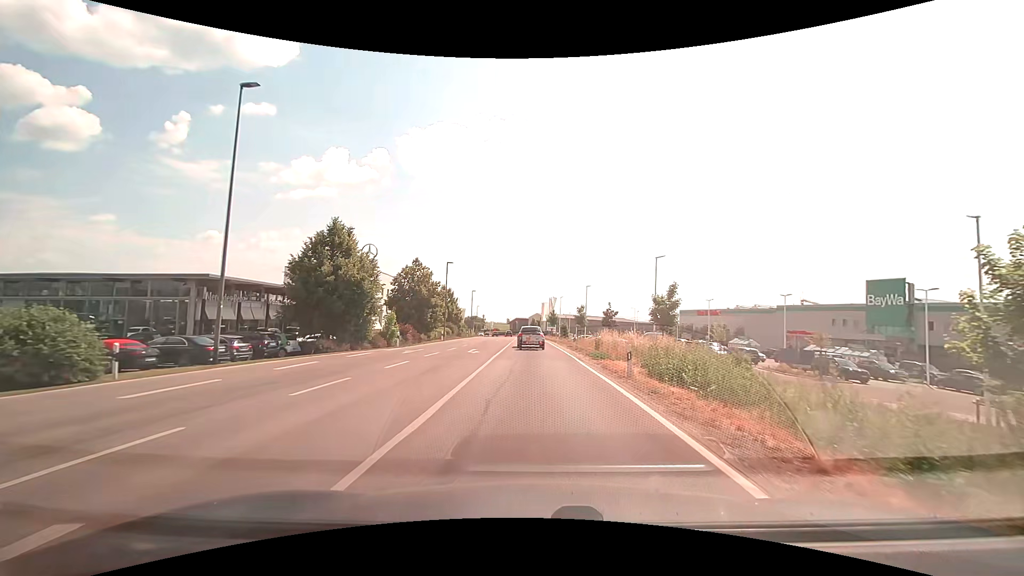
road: secondary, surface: asphalt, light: Day
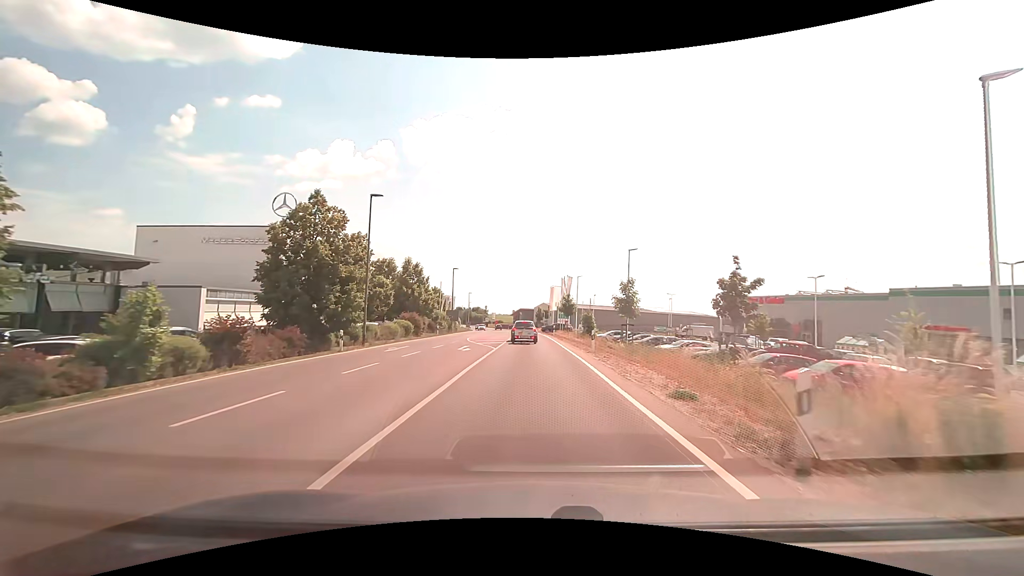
(+0.1, +28.1) m; 0°
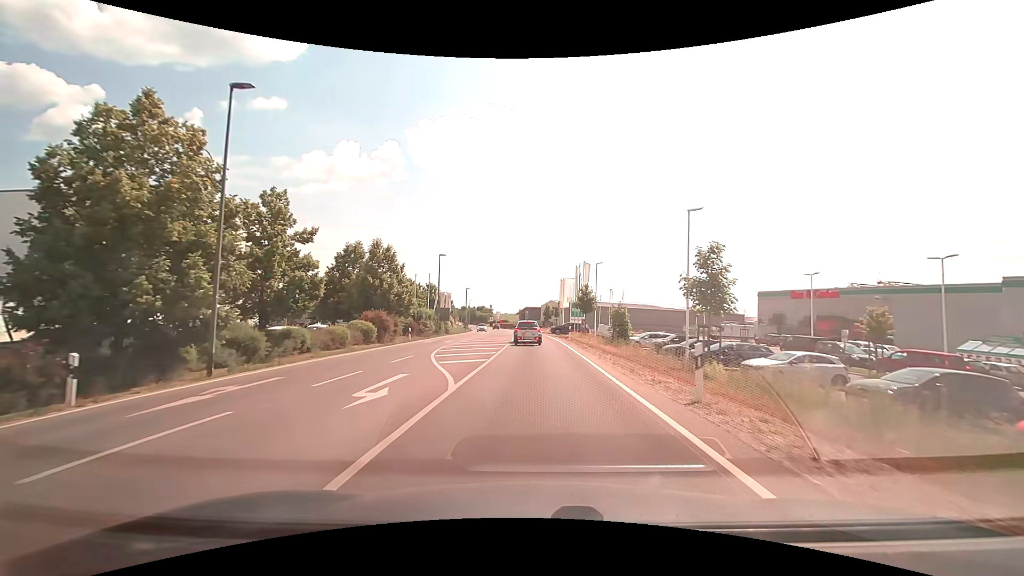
(-0.1, +14.1) m; -1°
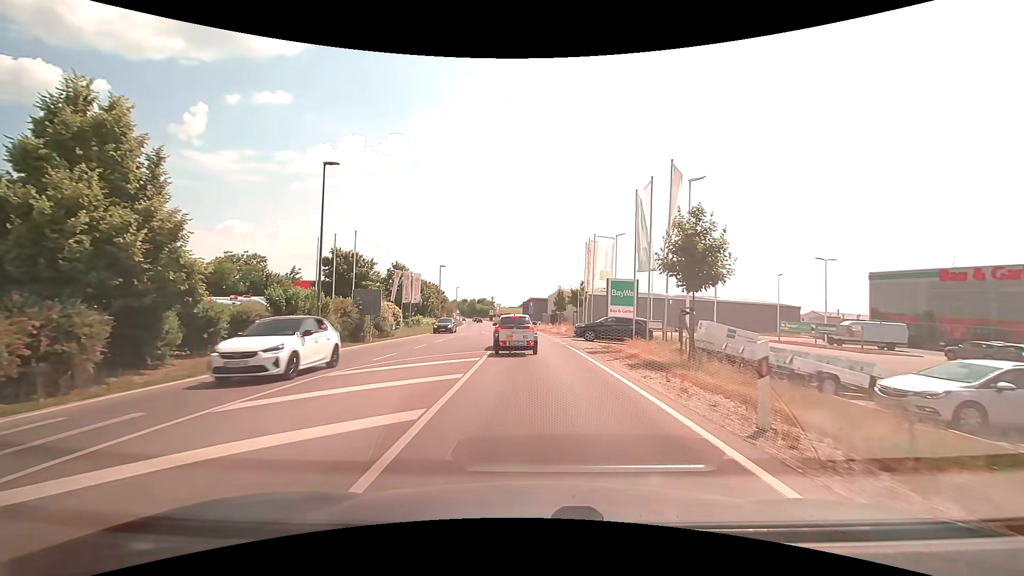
(-0.2, +30.4) m; -1°
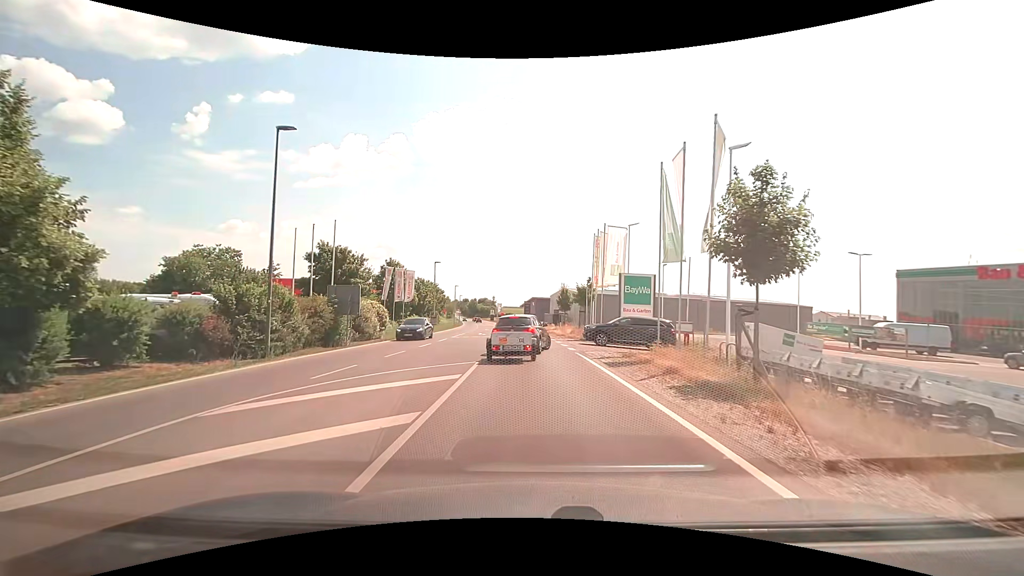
(0.0, +4.3) m; 0°
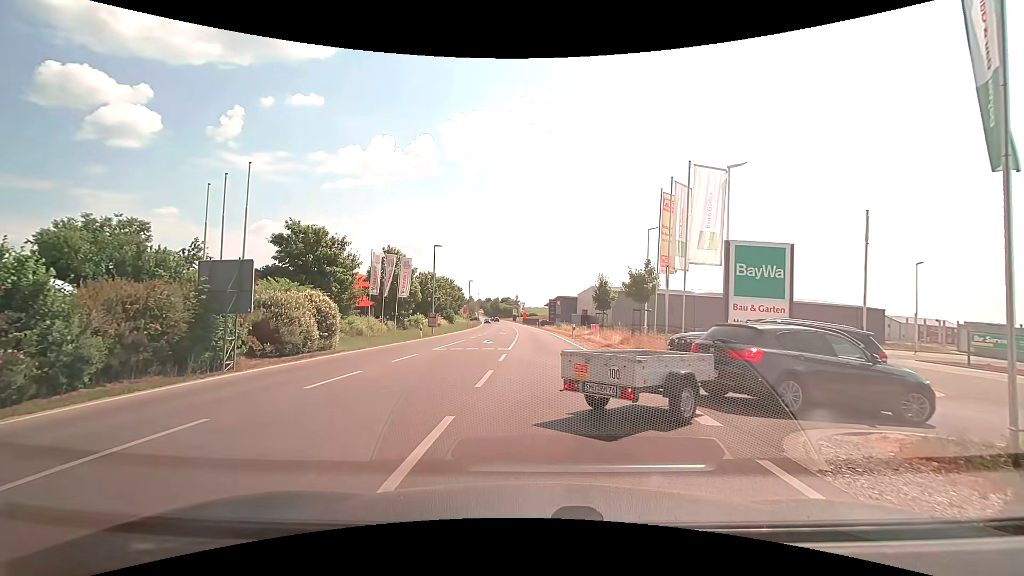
(-0.3, +13.2) m; -4°
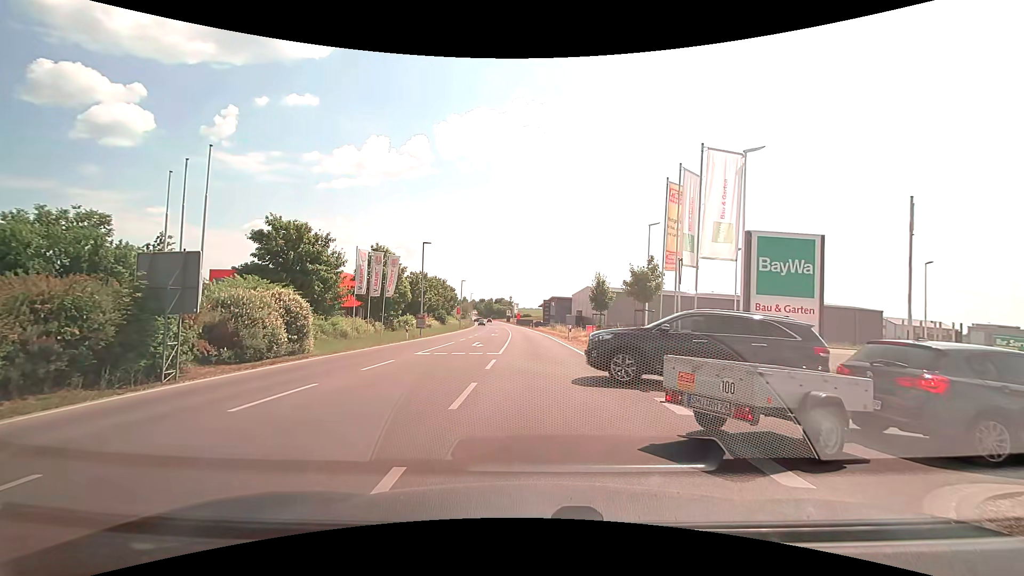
(0.0, +2.1) m; 0°
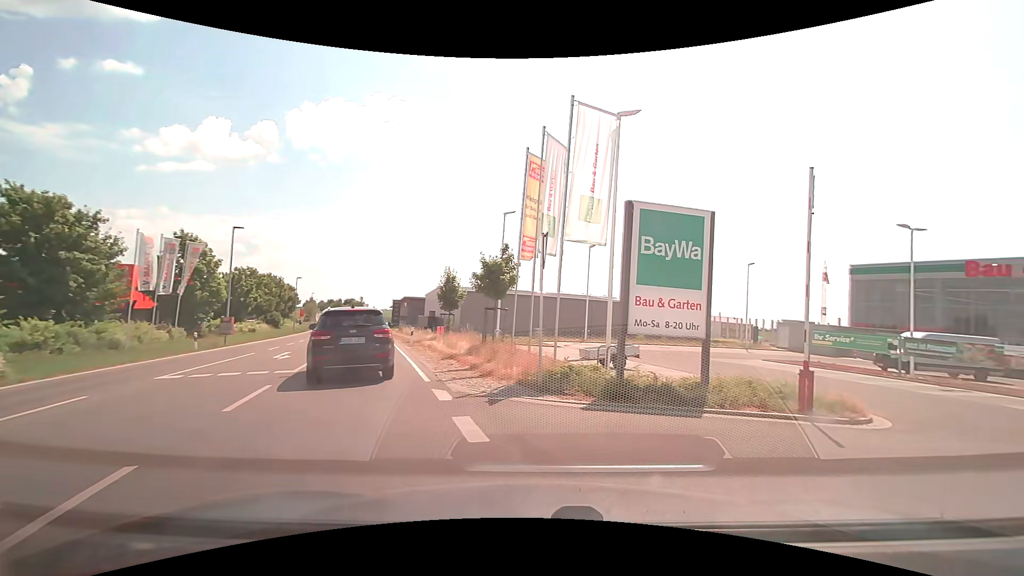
(+0.7, +5.1) m; +16°
